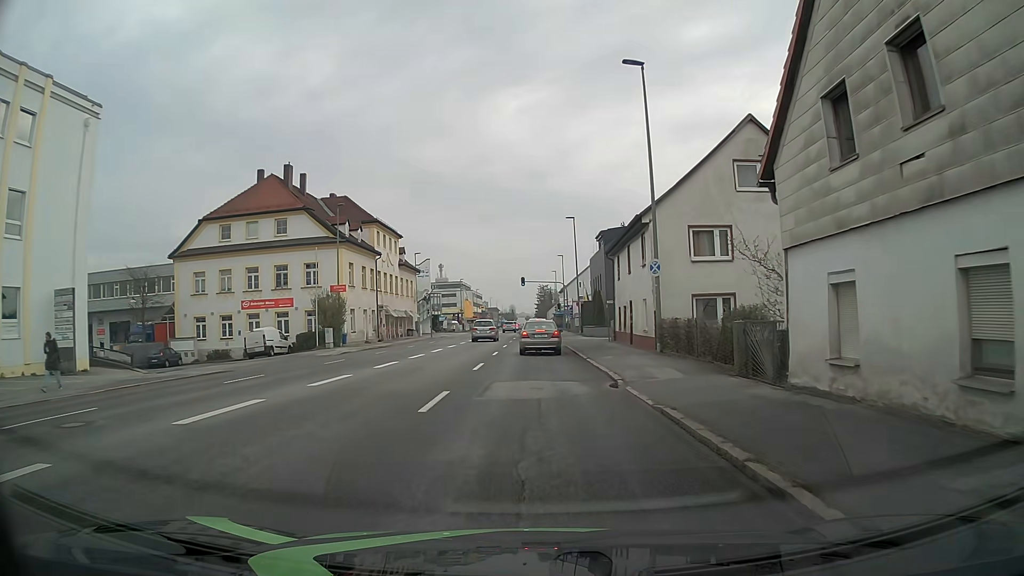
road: tertiary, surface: asphalt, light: Day
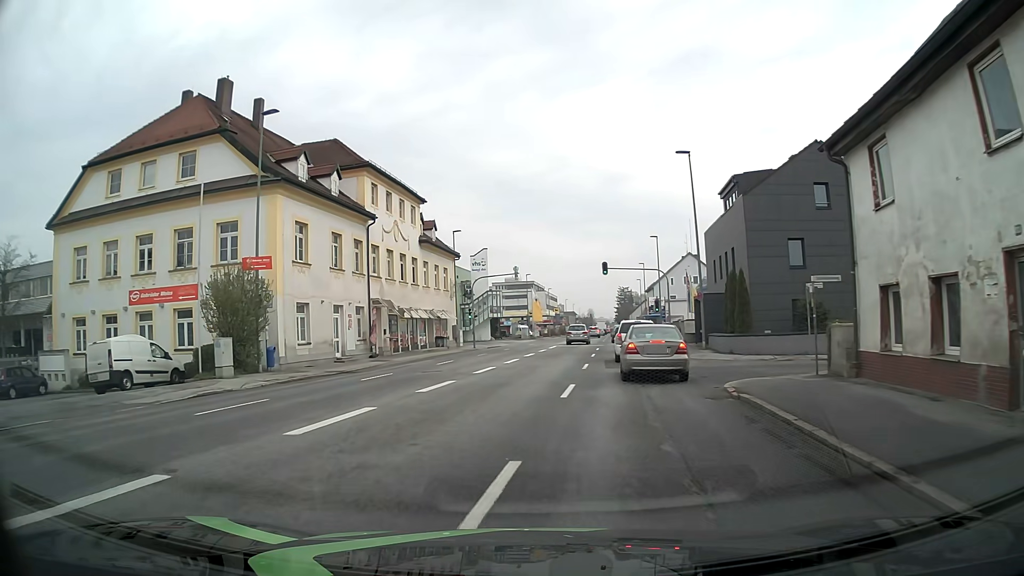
(-0.6, +24.0) m; -6°
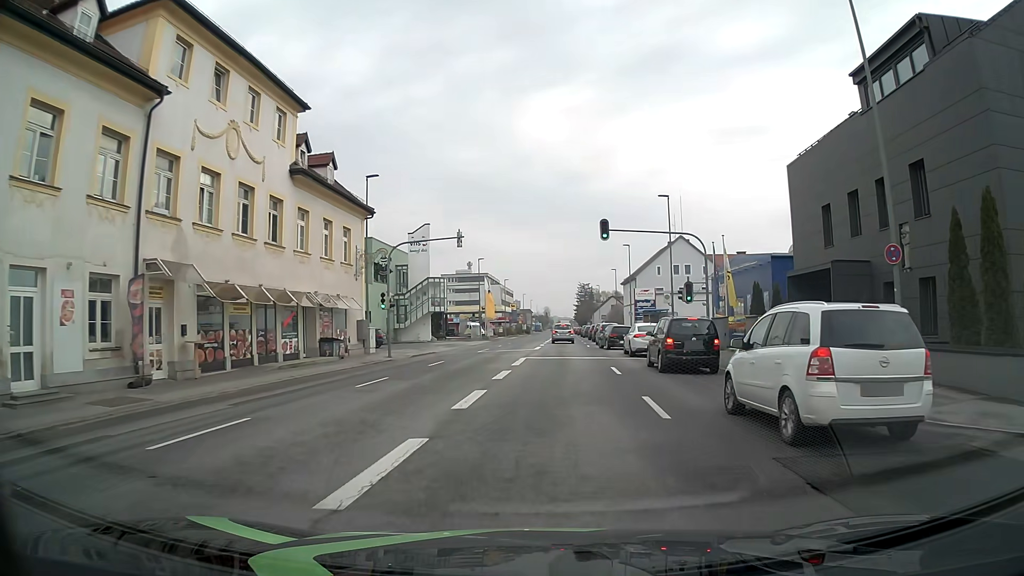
(-0.3, +21.5) m; +3°
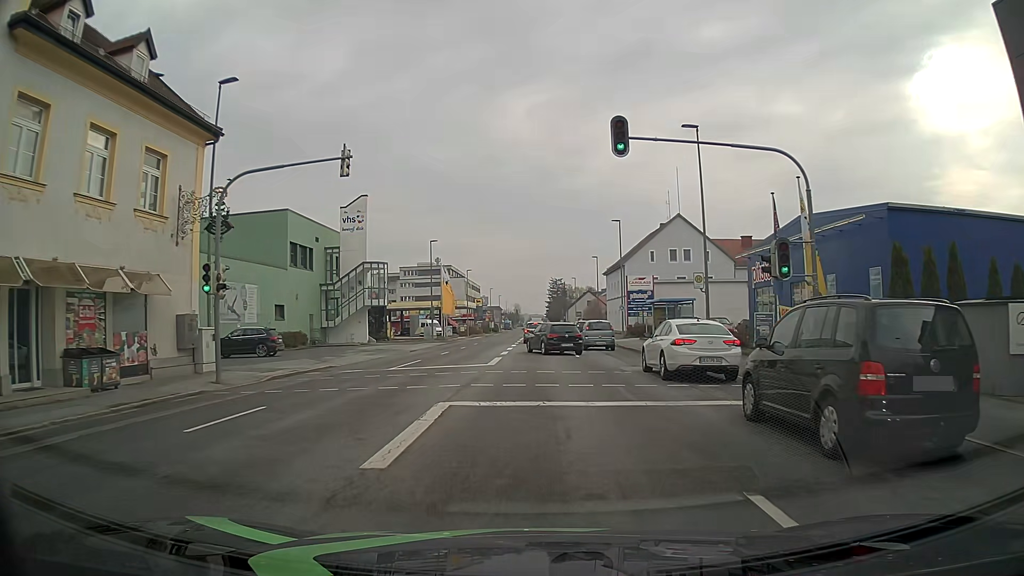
(+0.5, +16.6) m; +2°
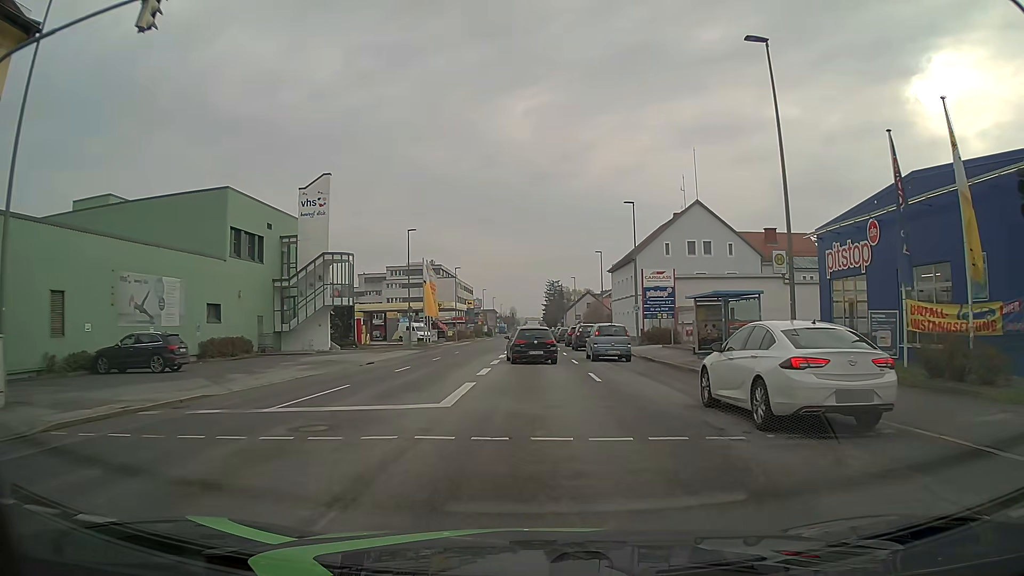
(+0.2, +10.6) m; +1°
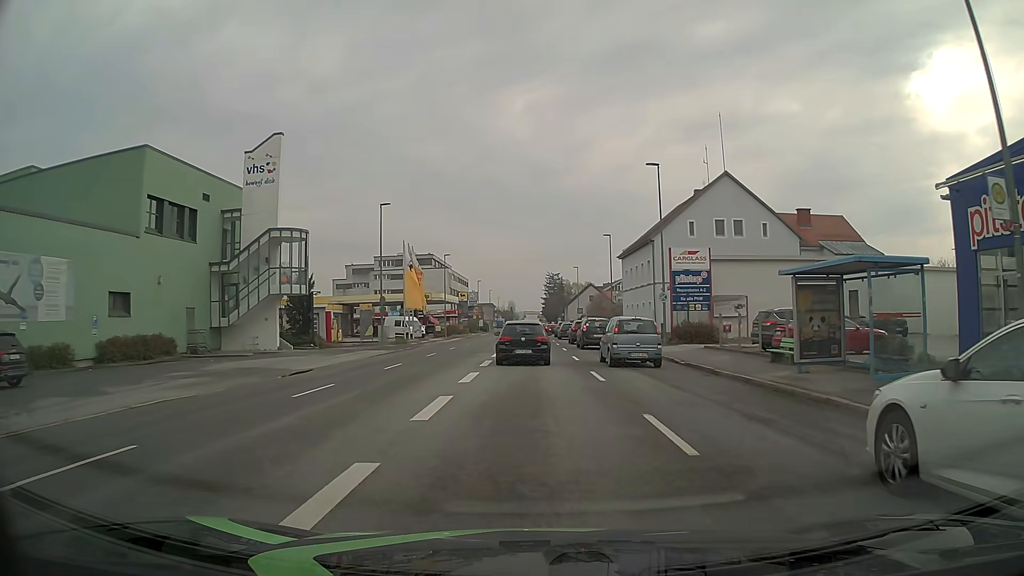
(0.0, +10.4) m; 0°
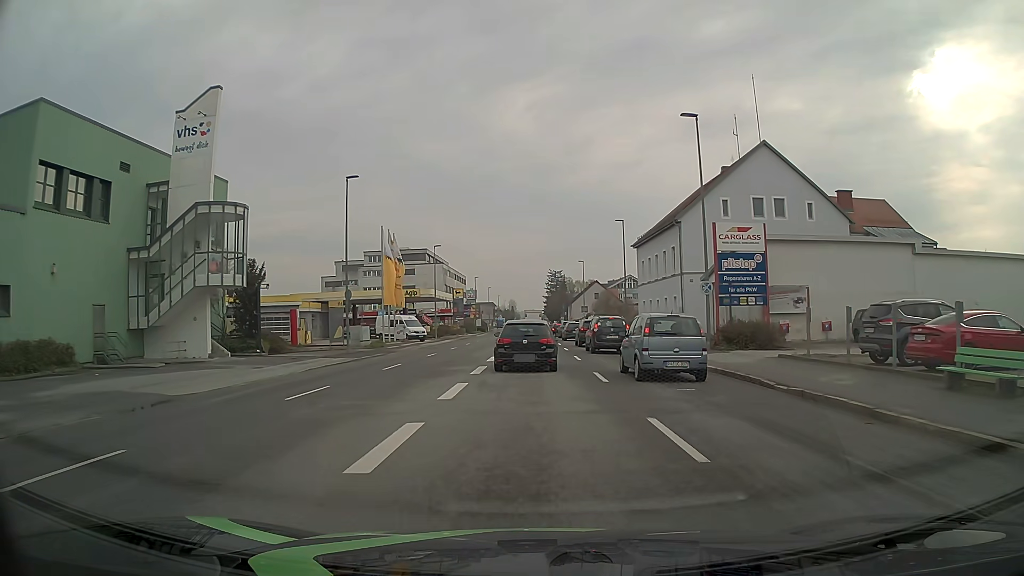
(0.0, +9.3) m; 0°
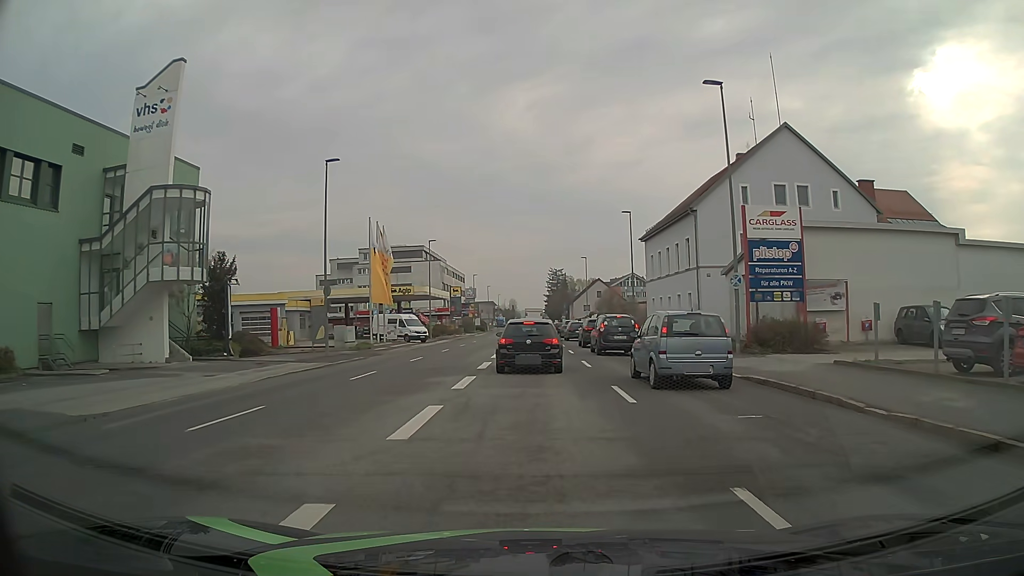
(0.0, +4.1) m; 0°
(0, +10) (0, +20) (0, +30) (0, +40) (0, +50) (0, +60) (-1, +70) (0, +80) (0, +90) (0, +100) m
